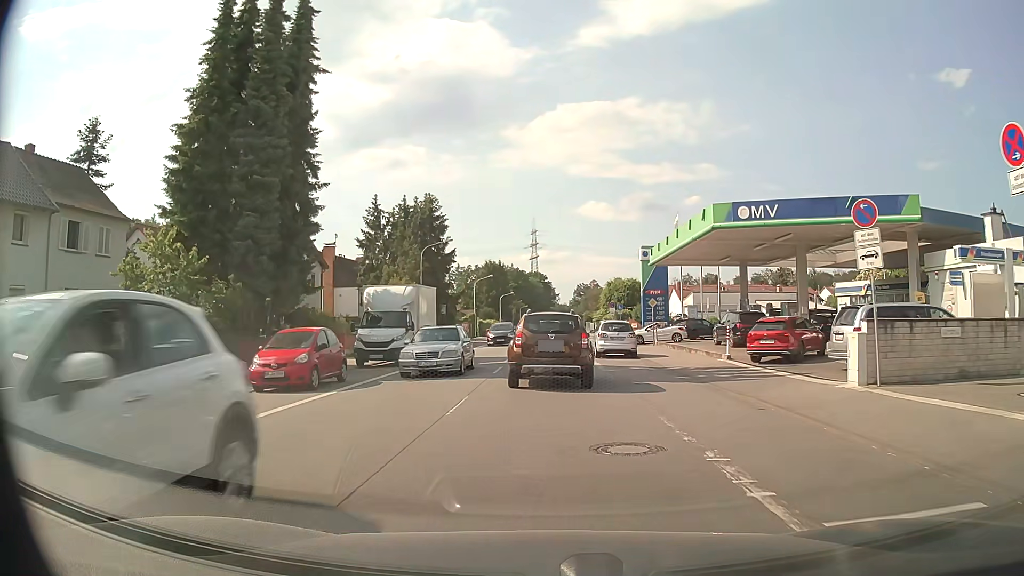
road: primary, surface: asphalt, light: Day
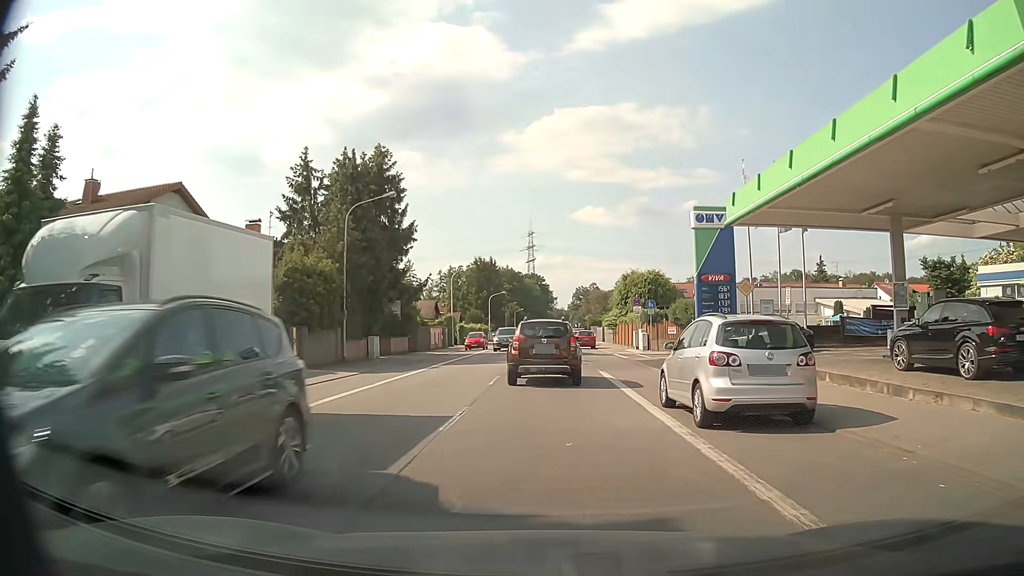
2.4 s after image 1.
(-0.1, +19.1) m; 0°
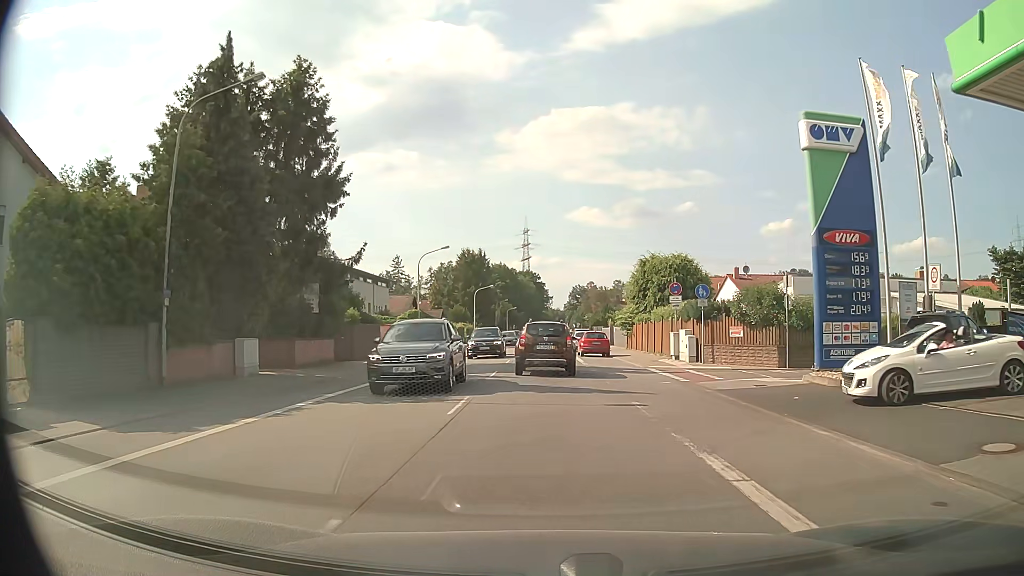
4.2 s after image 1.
(0.0, +15.6) m; 0°
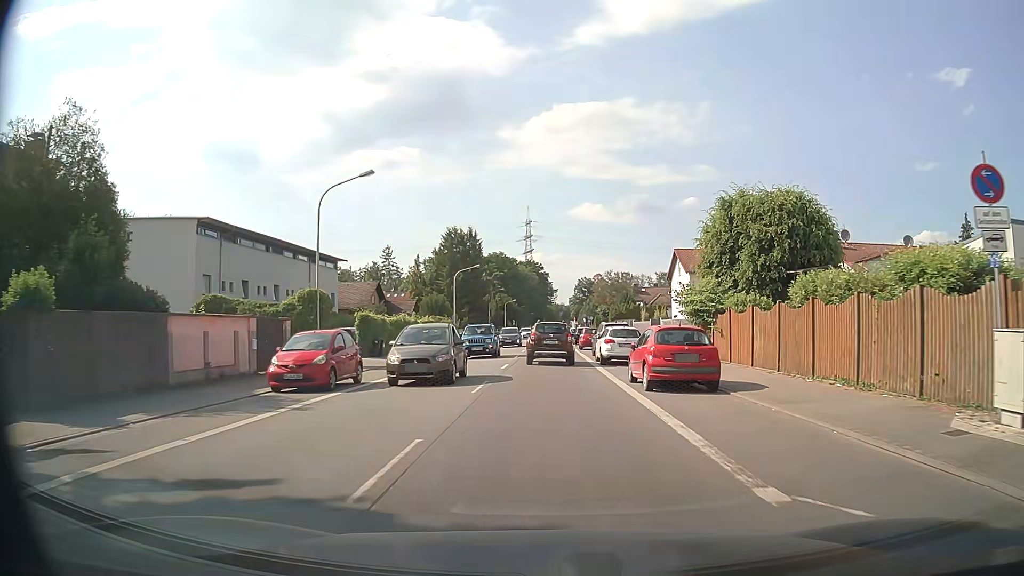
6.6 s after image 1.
(+0.1, +23.9) m; 0°
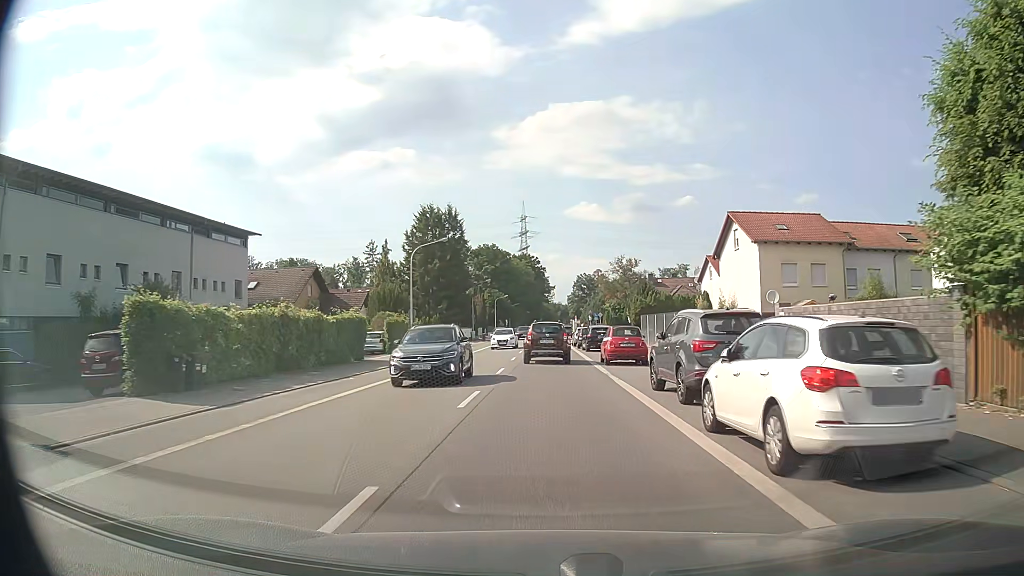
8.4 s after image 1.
(+0.2, +20.5) m; +1°
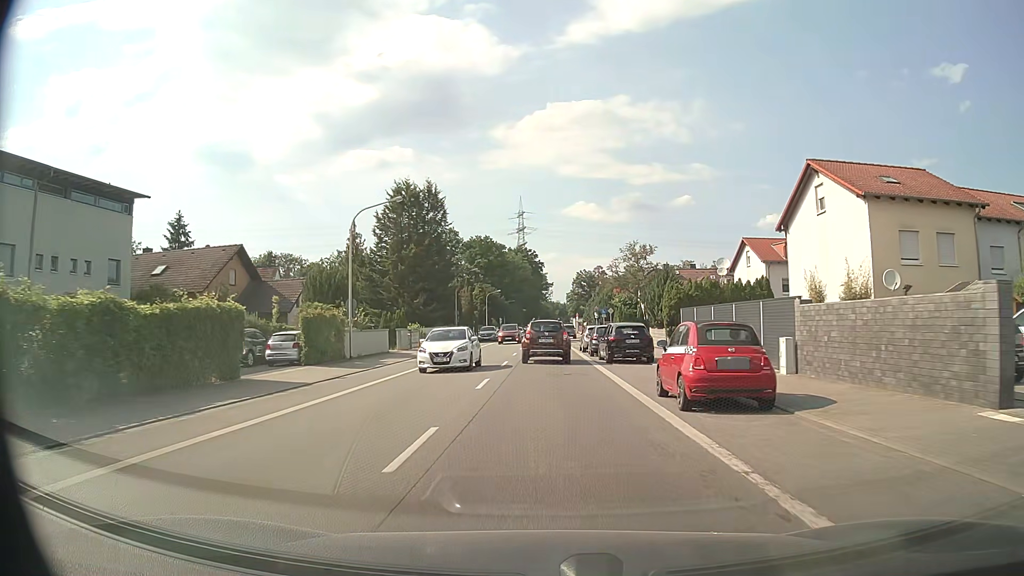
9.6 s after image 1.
(0.0, +14.5) m; 0°
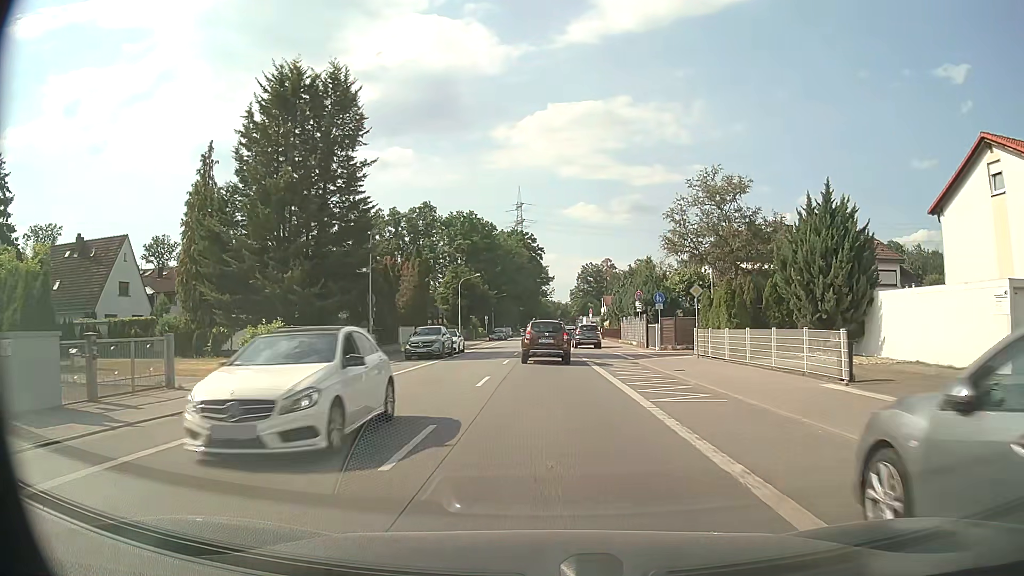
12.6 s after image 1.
(+0.1, +35.8) m; 0°
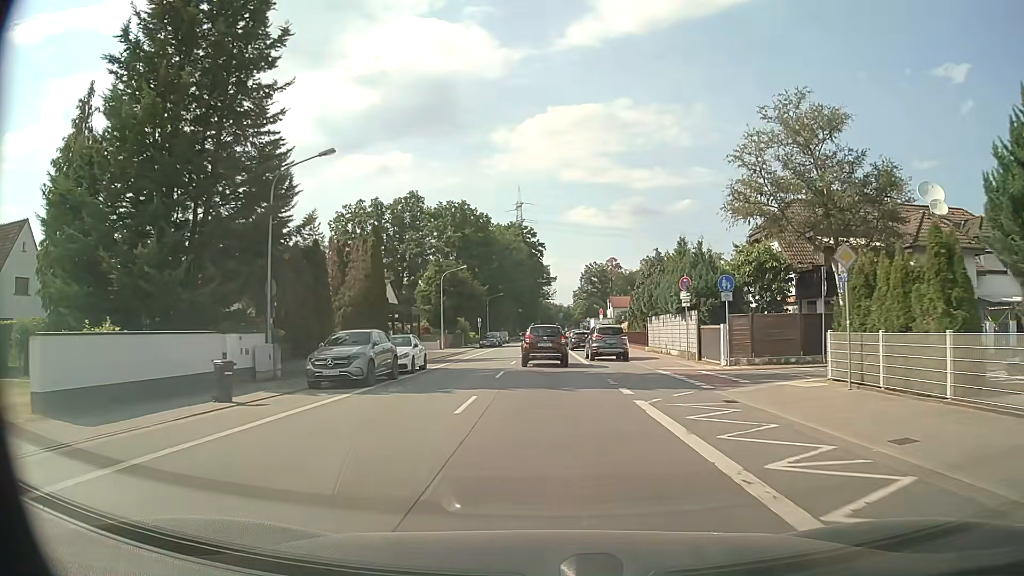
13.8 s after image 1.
(0.0, +14.2) m; 0°
(0, +10) (0, +20) (0, +30) (0, +40) (0, +50) (0, +60) (0, +70) (0, +80) (0, +90) (0, +100) m
